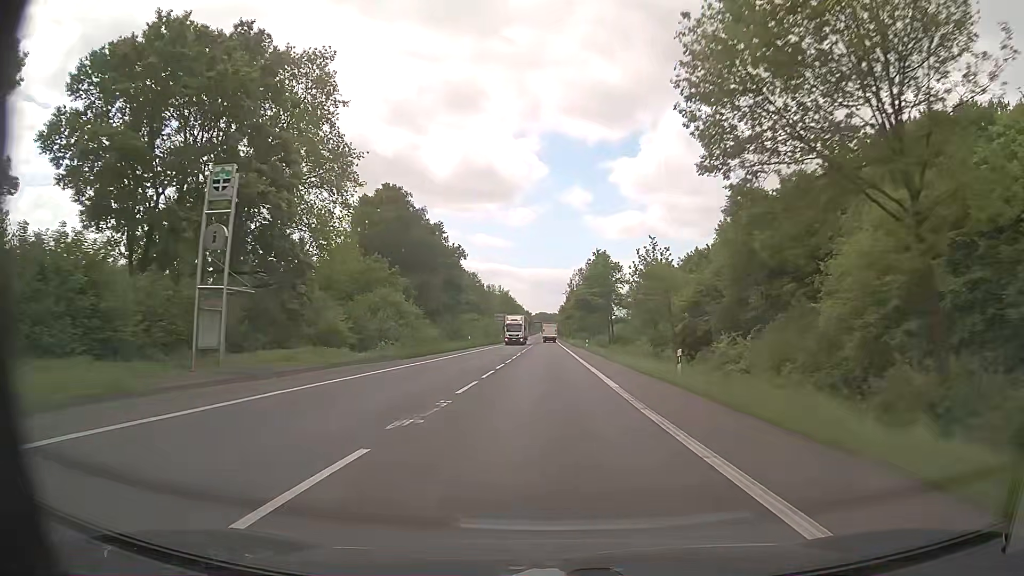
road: primary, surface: asphalt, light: Day
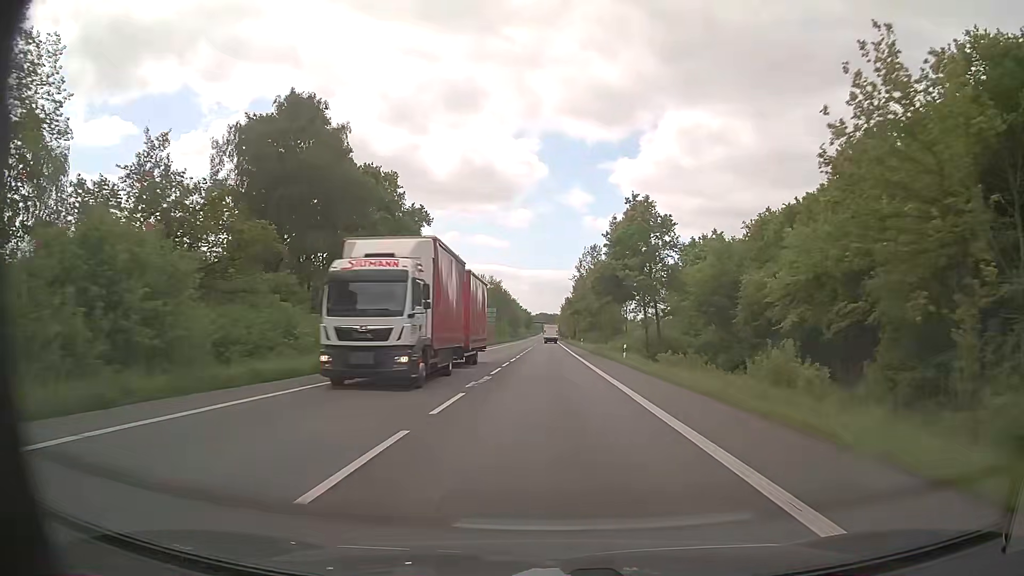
(-0.1, +34.4) m; 0°
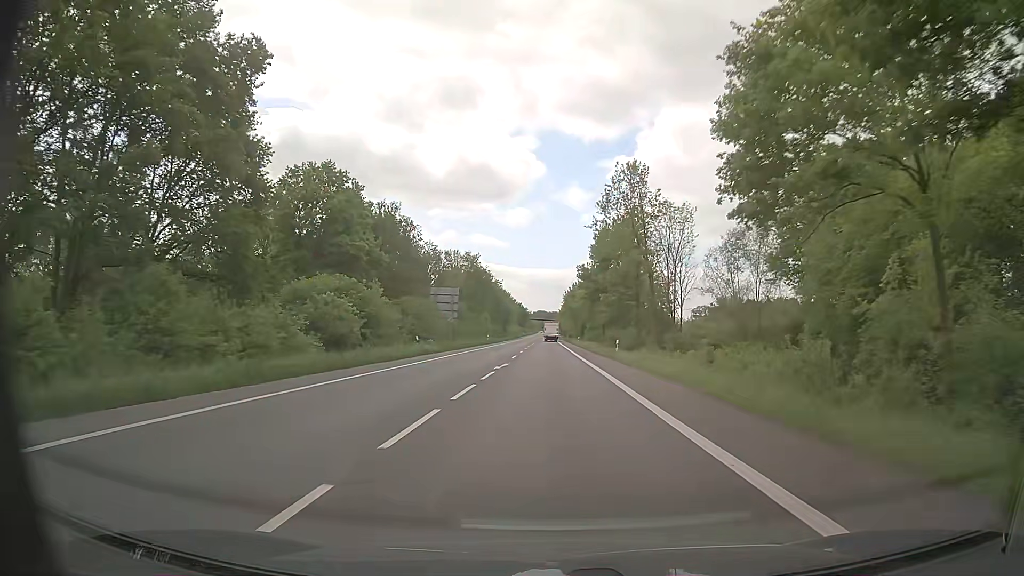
(+0.1, +45.7) m; 0°
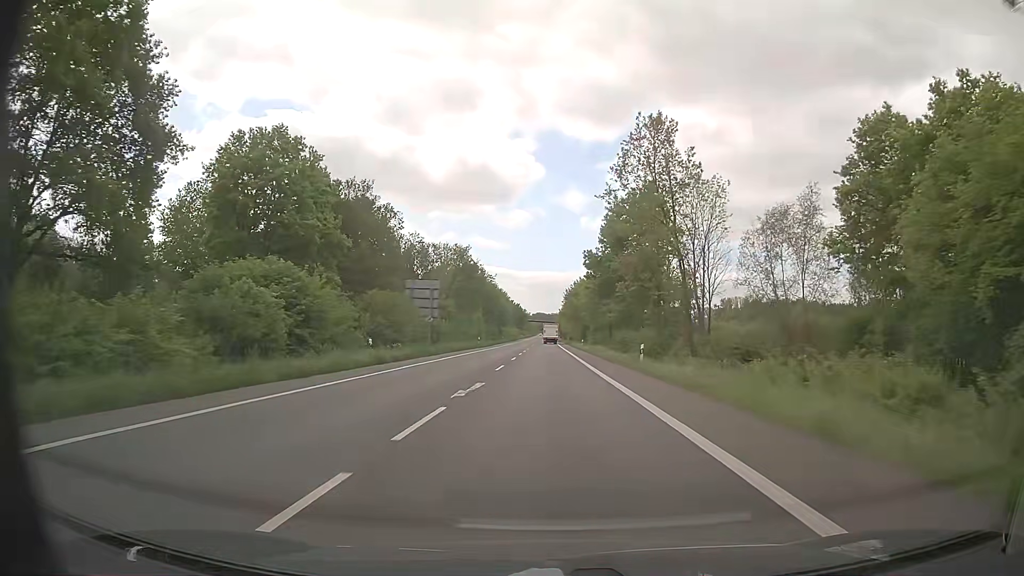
(0.0, +11.5) m; +1°
(0, +10) (0, +20) (0, +30) (-1, +40) (-1, +50) (-1, +60) (-1, +70) (-1, +80) (-2, +90) (-2, +100) m
